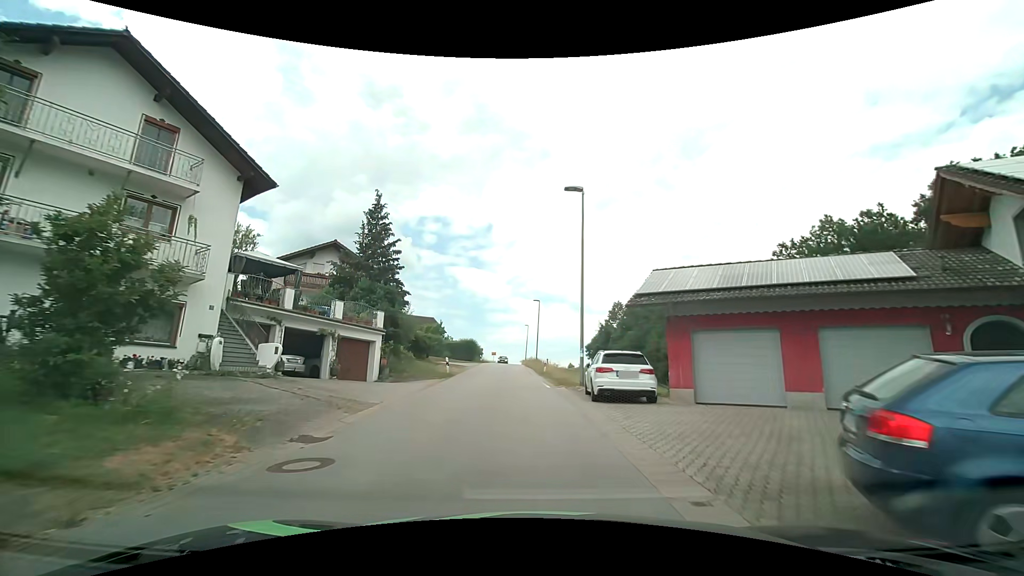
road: tertiary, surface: asphalt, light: Day
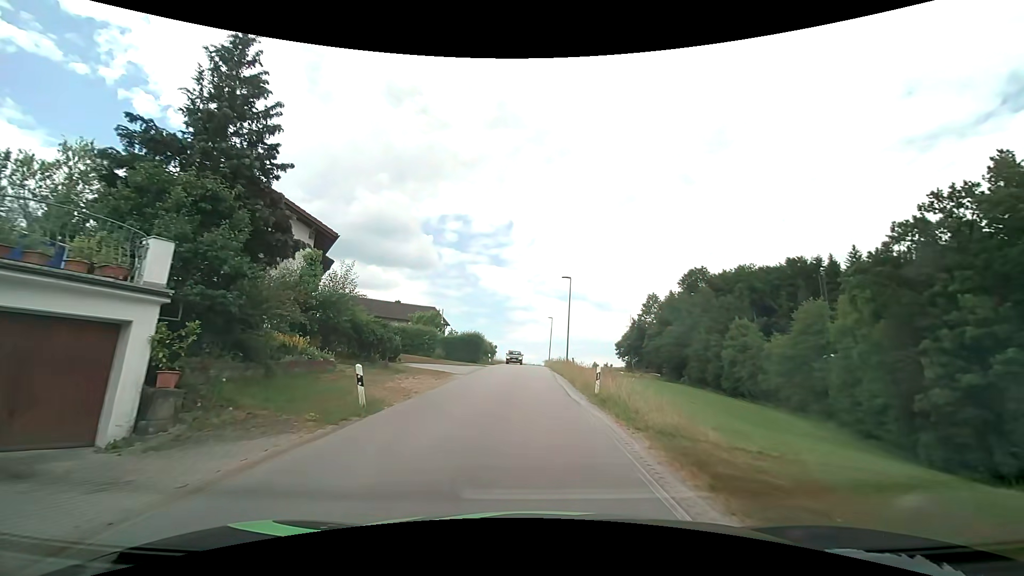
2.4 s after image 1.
(-0.5, +17.8) m; -2°
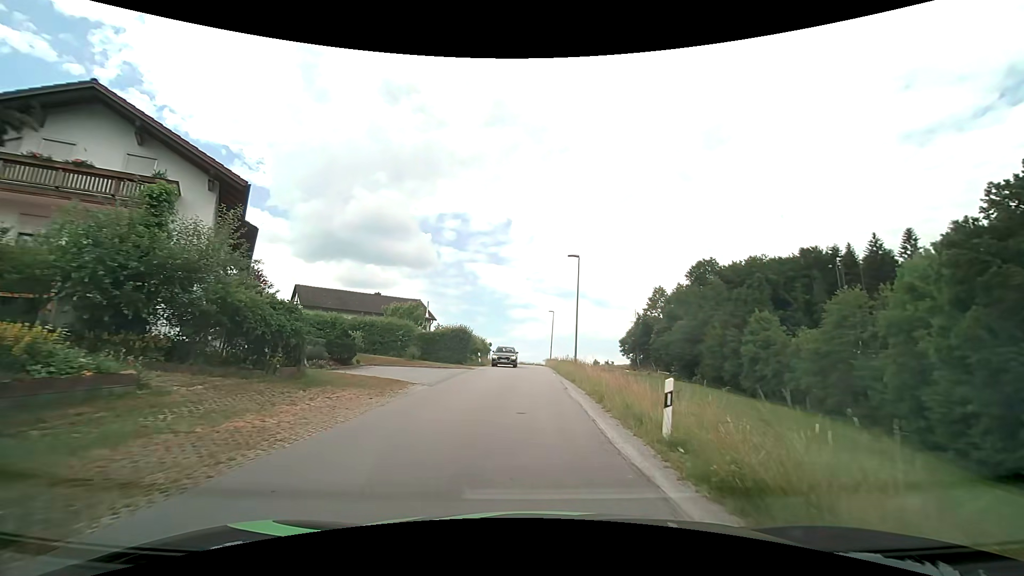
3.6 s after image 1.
(0.0, +8.8) m; 0°
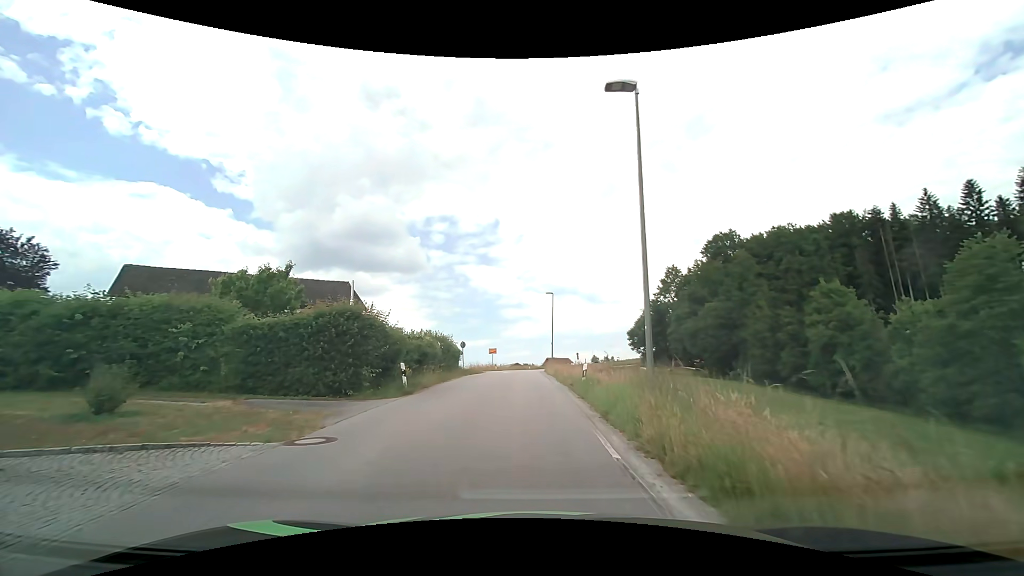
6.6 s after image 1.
(+0.2, +22.2) m; +1°
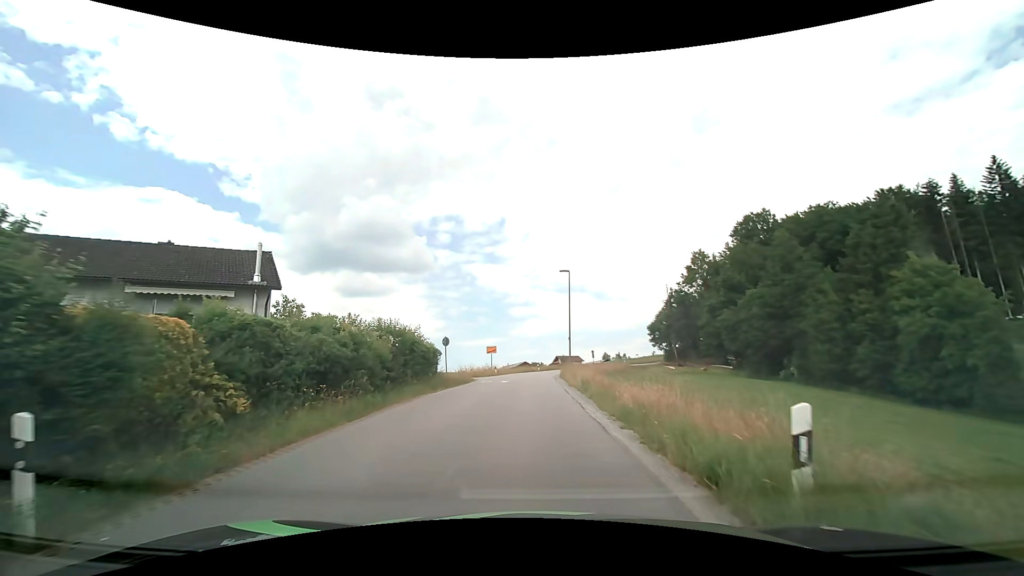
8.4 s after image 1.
(-0.3, +13.4) m; -1°
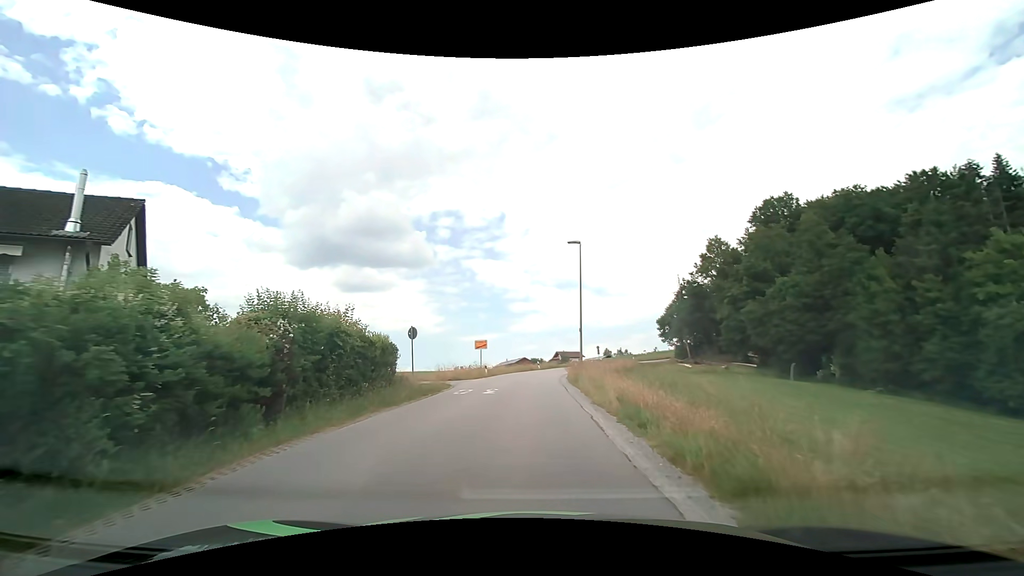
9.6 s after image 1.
(0.0, +9.2) m; 0°
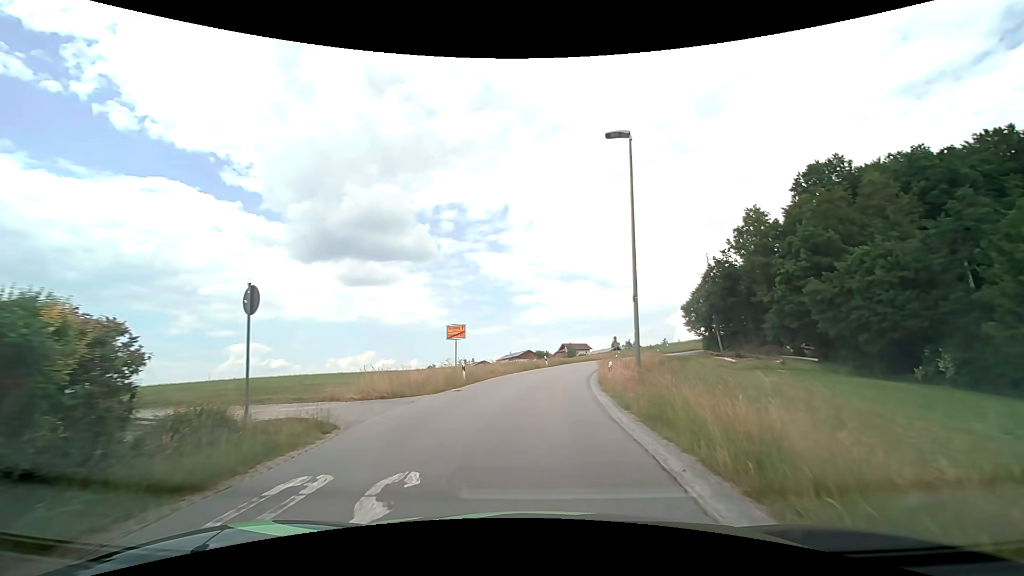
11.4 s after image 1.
(-0.1, +14.4) m; -1°
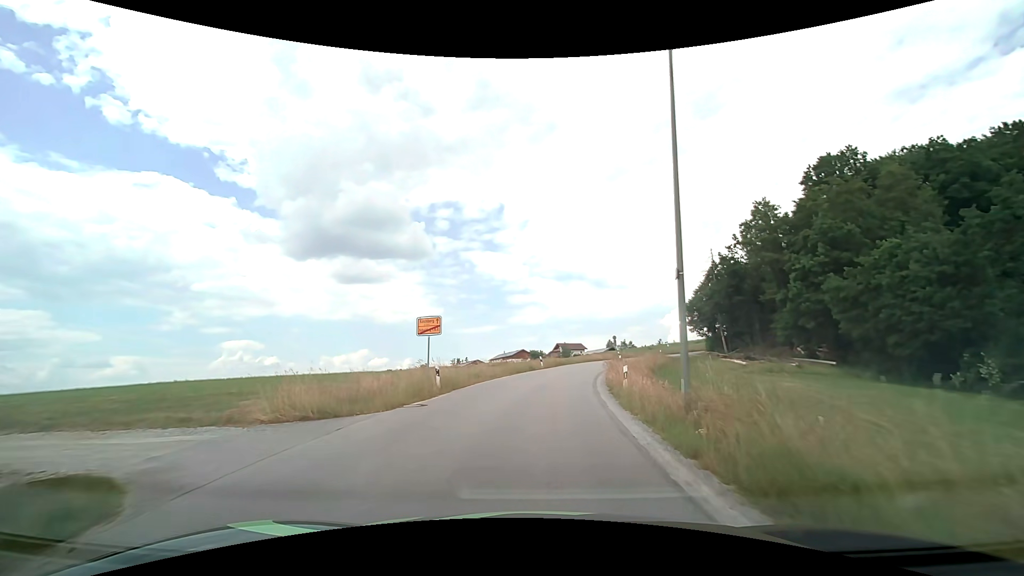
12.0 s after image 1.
(0.0, +5.0) m; +1°
(0, +10) (+1, +20) (+2, +30) (+4, +40) (+7, +49) (+10, +59) (+13, +68) (+18, +77) (+23, +86) (+29, +94) m
